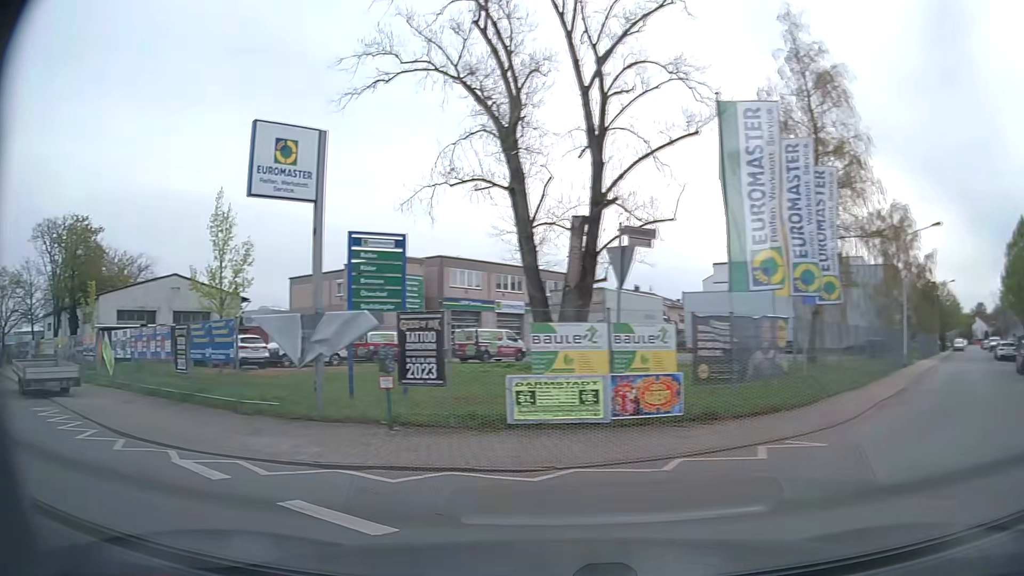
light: Day
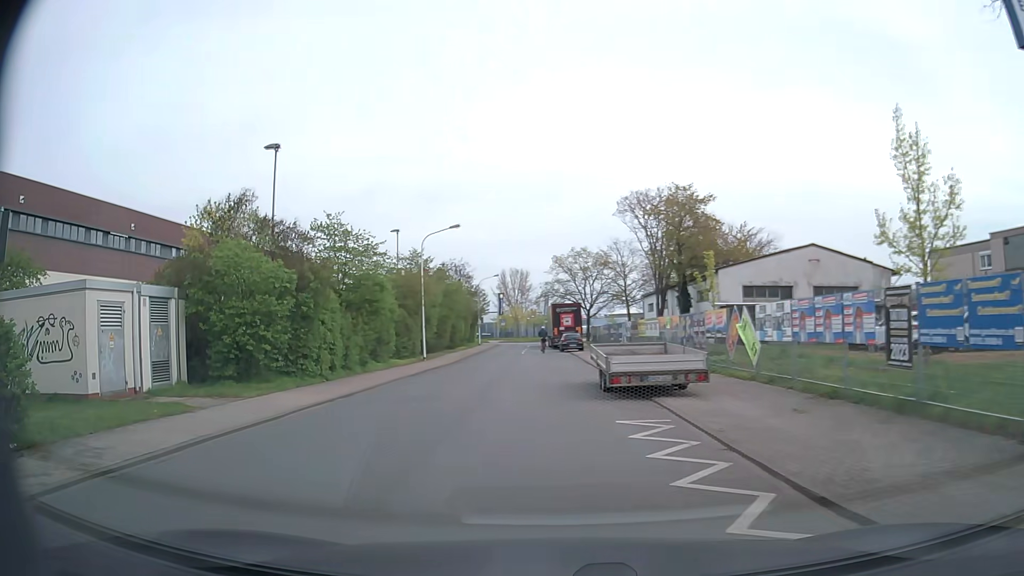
(-3.3, +5.8) m; -53°
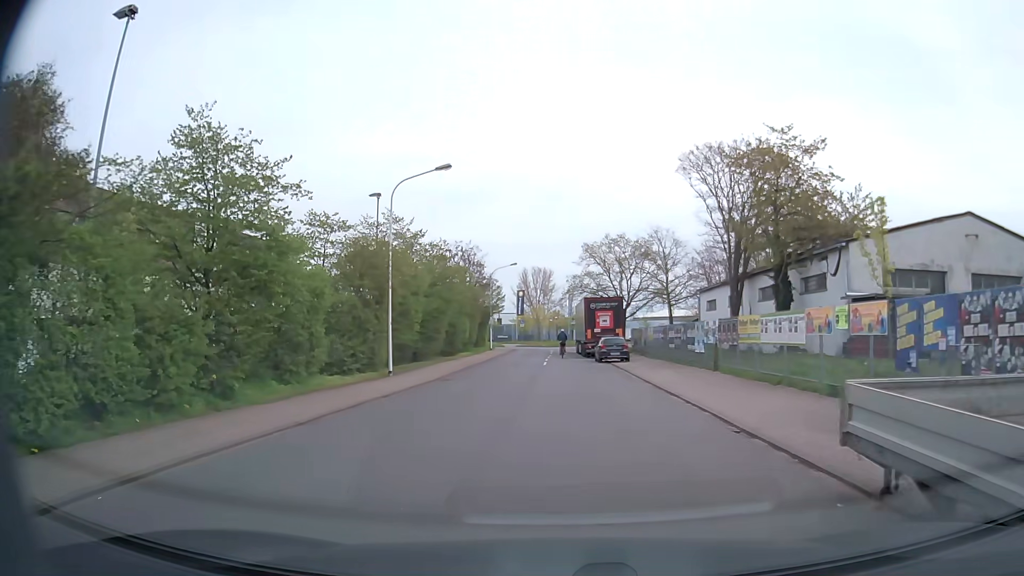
(-1.0, +14.9) m; -3°
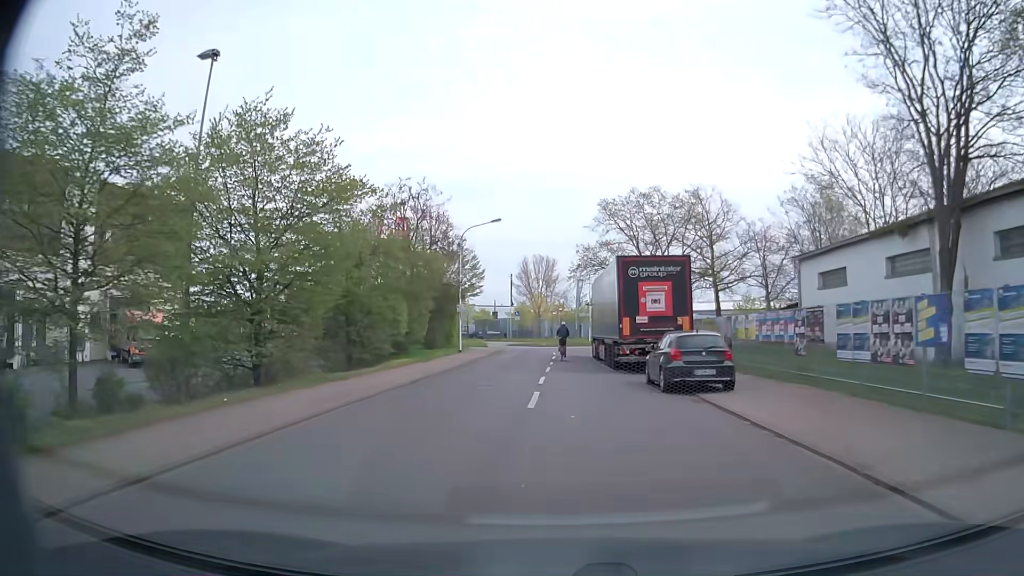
(-0.1, +21.8) m; 0°
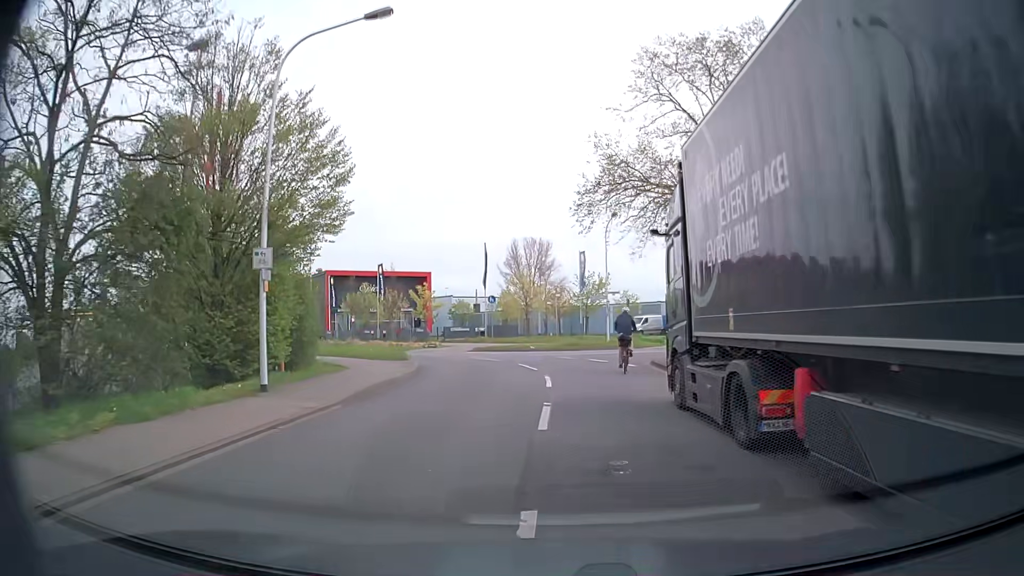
(-0.1, +26.5) m; 0°
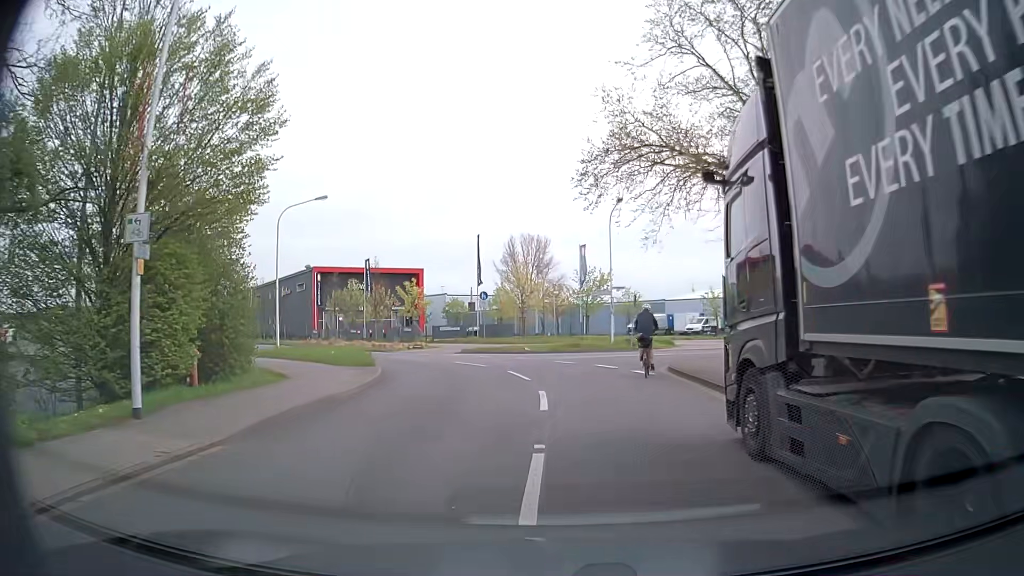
(0.0, +4.3) m; 0°
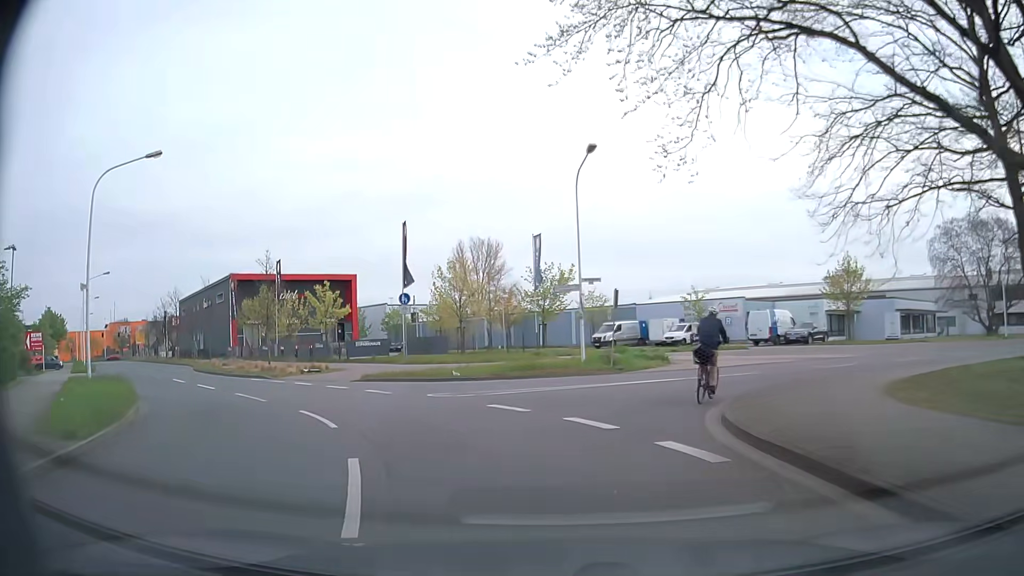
(+0.3, +11.9) m; +5°
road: tertiary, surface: asphalt
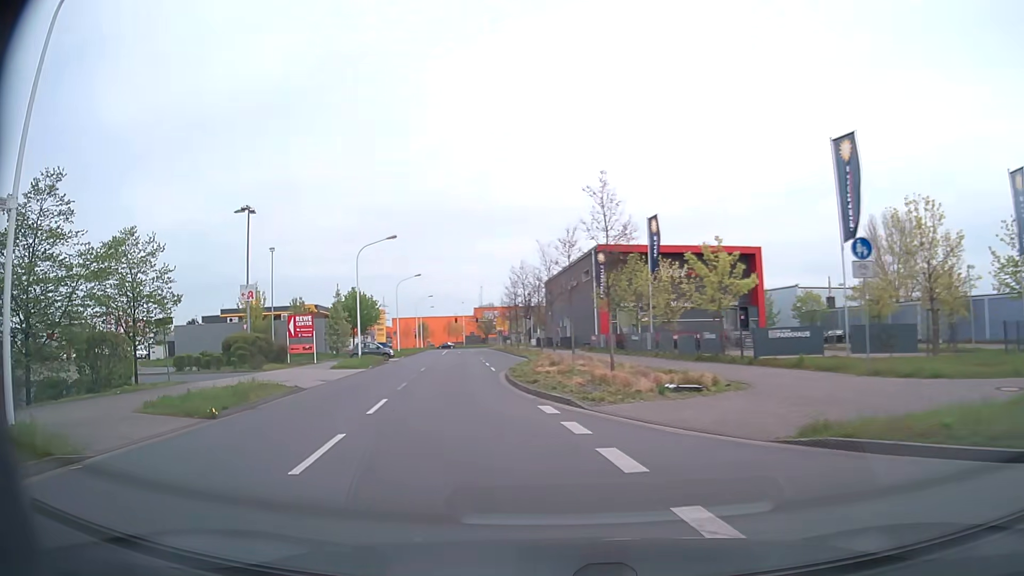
(-4.1, +16.0) m; -34°
(-1, +10) (-3, +20) (-4, +30) (-5, +40) (-6, +50) (-6, +60) (-8, +69) (-9, +79) (-11, +89) (-13, +99) m
